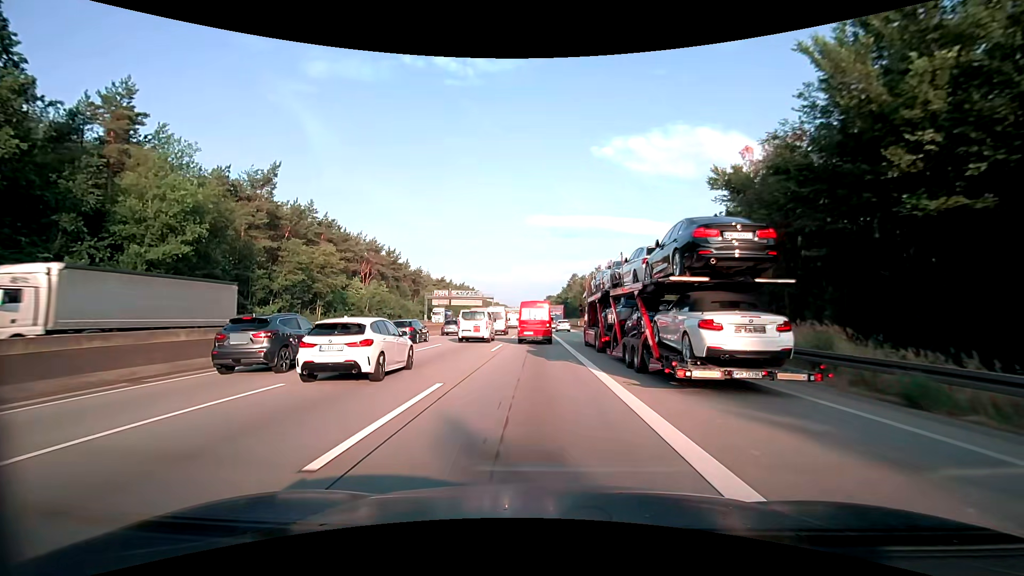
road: motorway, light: Day
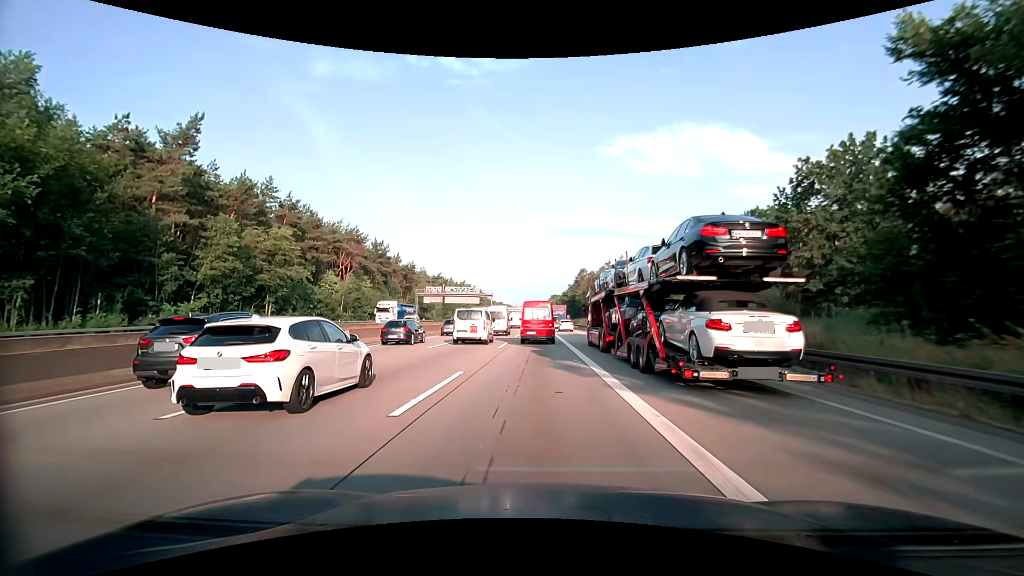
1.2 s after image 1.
(-0.1, +15.8) m; 0°
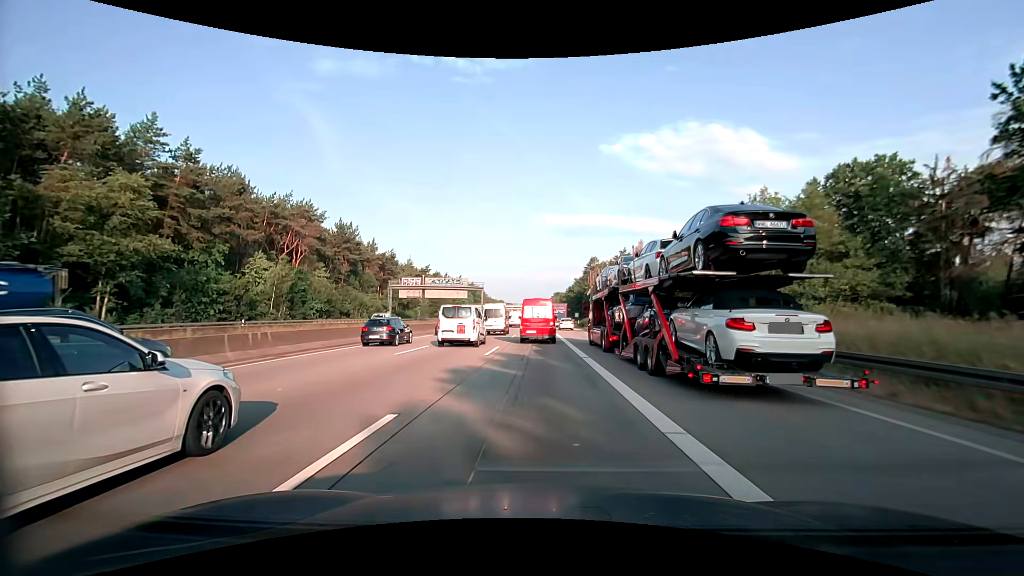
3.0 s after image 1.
(-0.1, +24.2) m; -1°
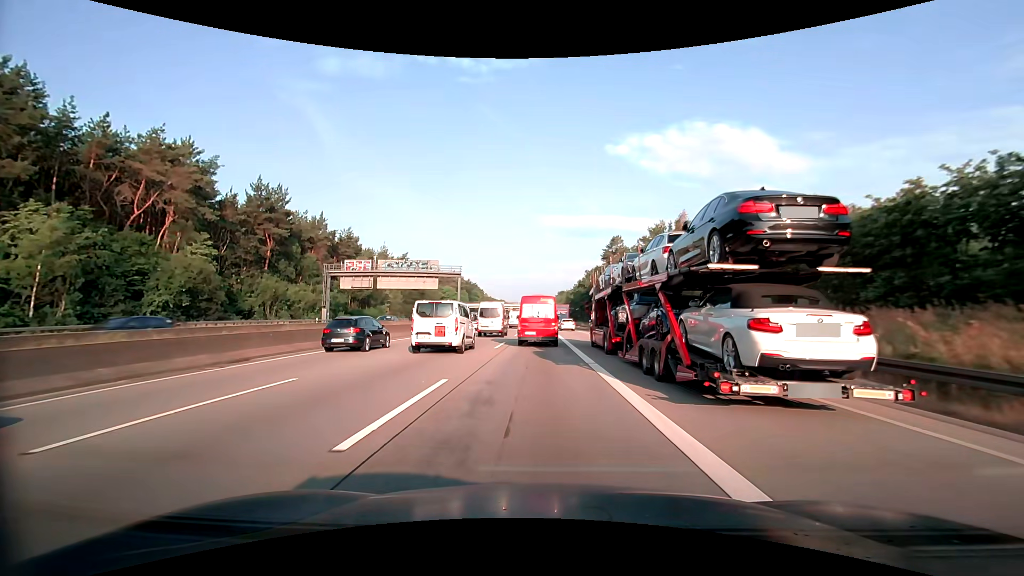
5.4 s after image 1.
(-0.1, +32.0) m; 0°
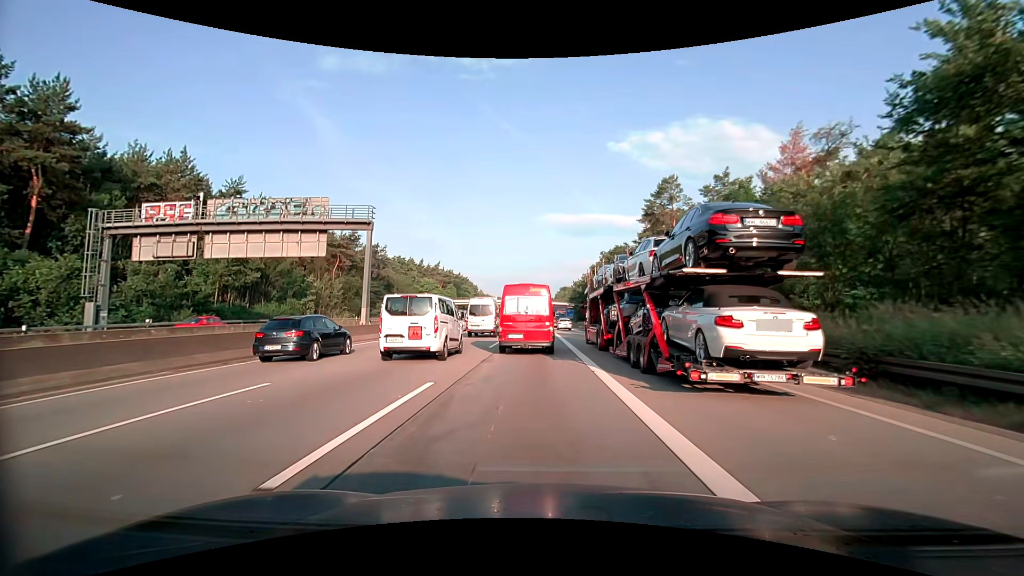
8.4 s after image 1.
(0.0, +36.9) m; 0°
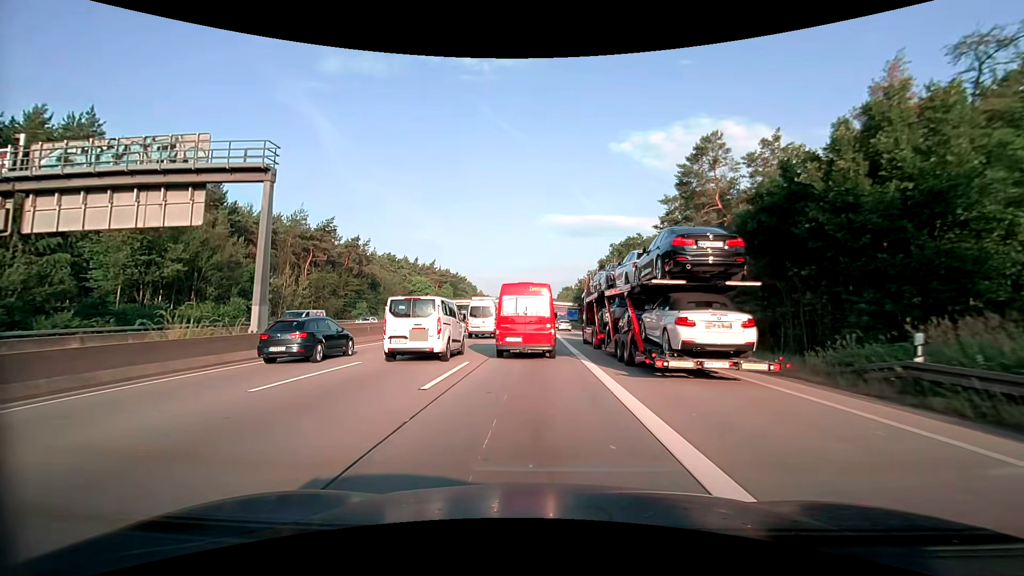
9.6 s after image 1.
(-0.1, +12.6) m; 0°
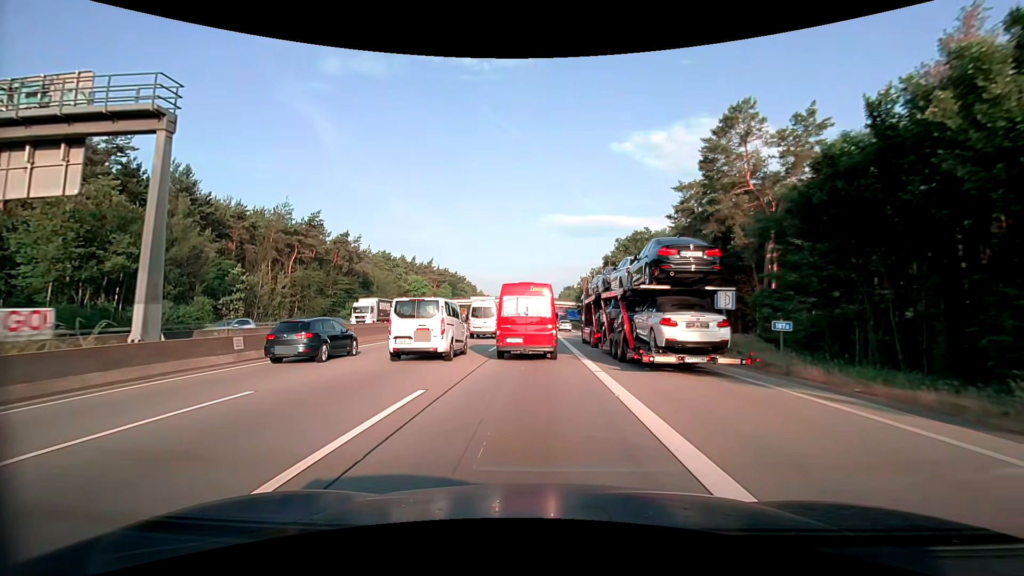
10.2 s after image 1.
(0.0, +6.0) m; 0°
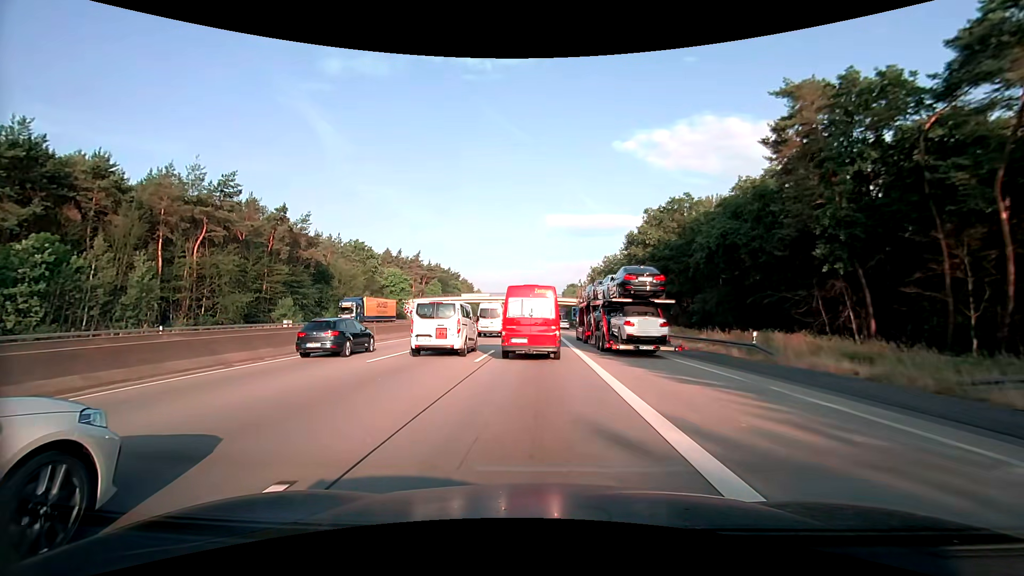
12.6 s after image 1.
(-0.1, +23.5) m; 0°
(0, +10) (0, +20) (0, +30) (0, +40) (0, +50) (0, +60) (0, +70) (0, +80) (-1, +90) (-1, +100) m
